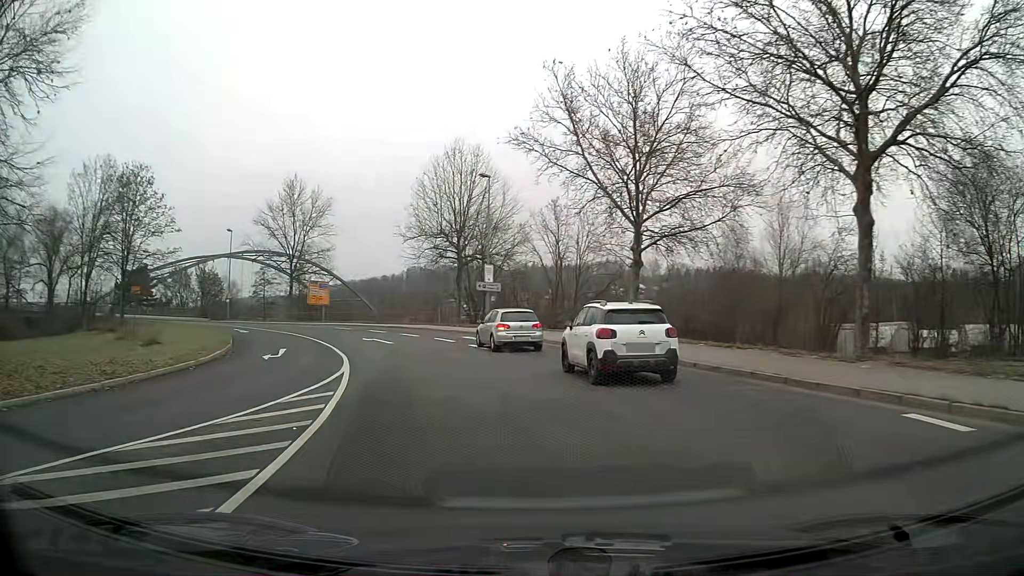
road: primary_link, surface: asphalt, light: Day
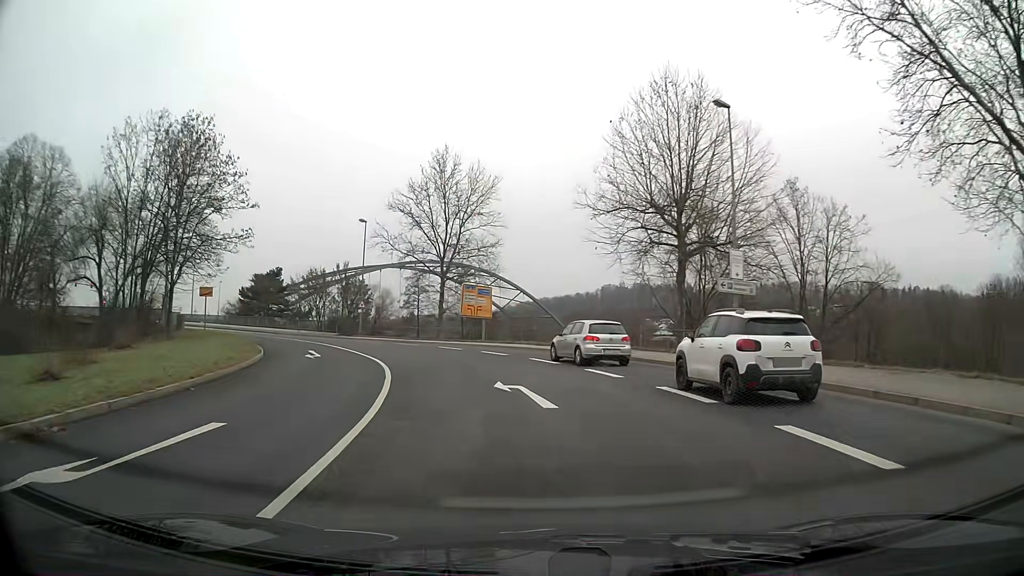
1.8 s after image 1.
(-2.8, +18.5) m; -16°
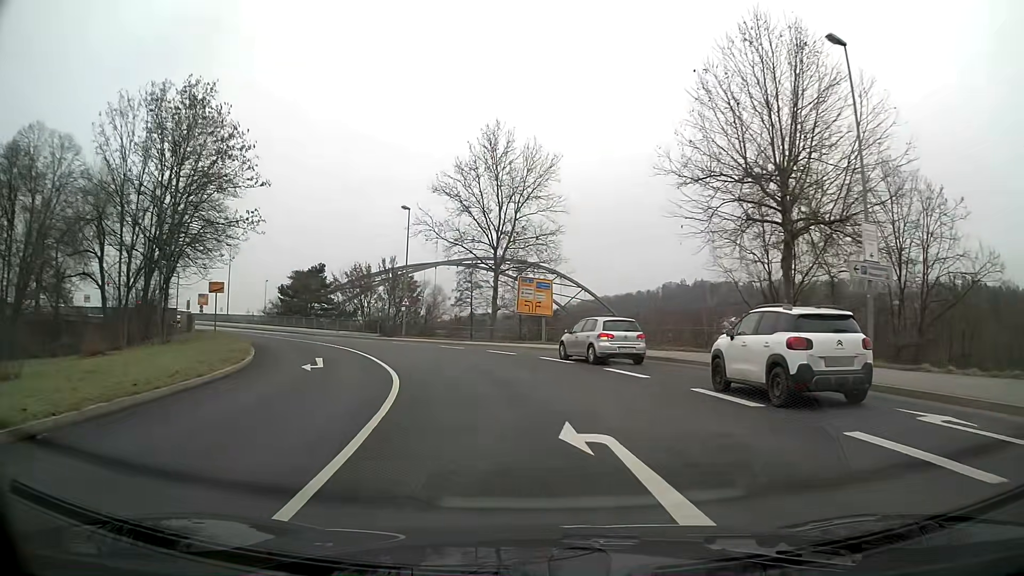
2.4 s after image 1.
(-0.3, +6.7) m; -5°
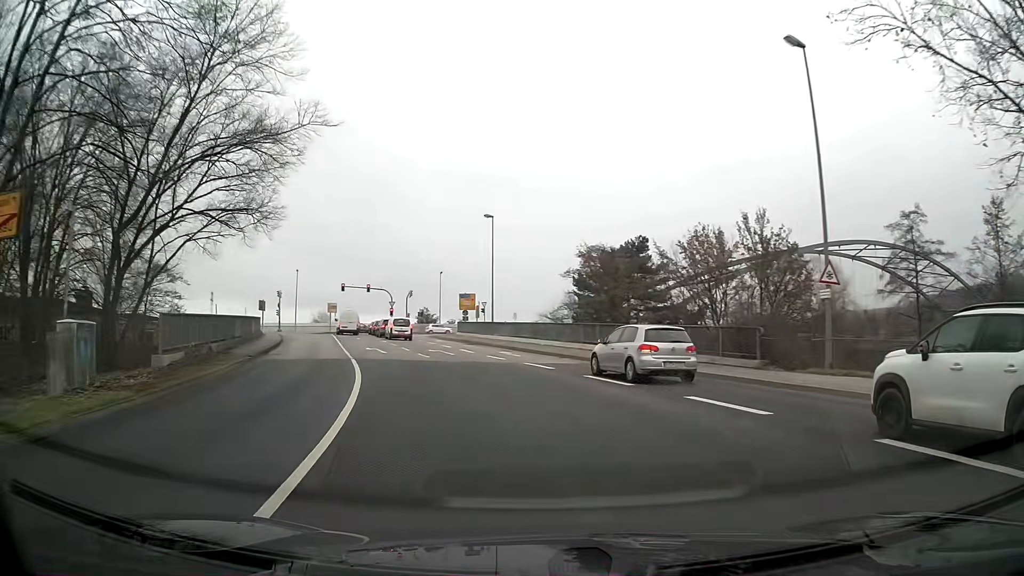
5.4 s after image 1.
(-7.9, +31.8) m; -30°
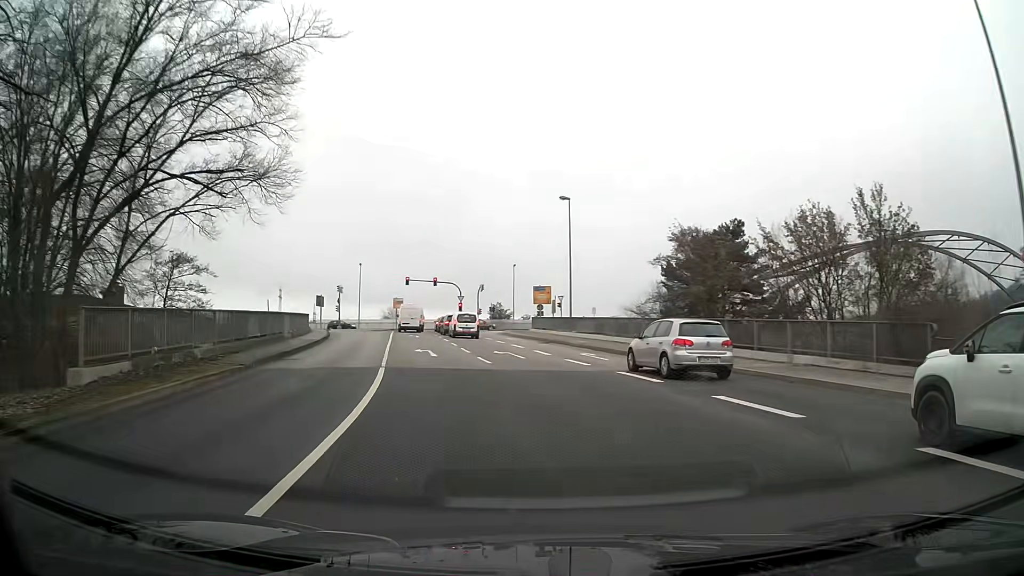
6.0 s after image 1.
(-0.3, +6.3) m; -6°
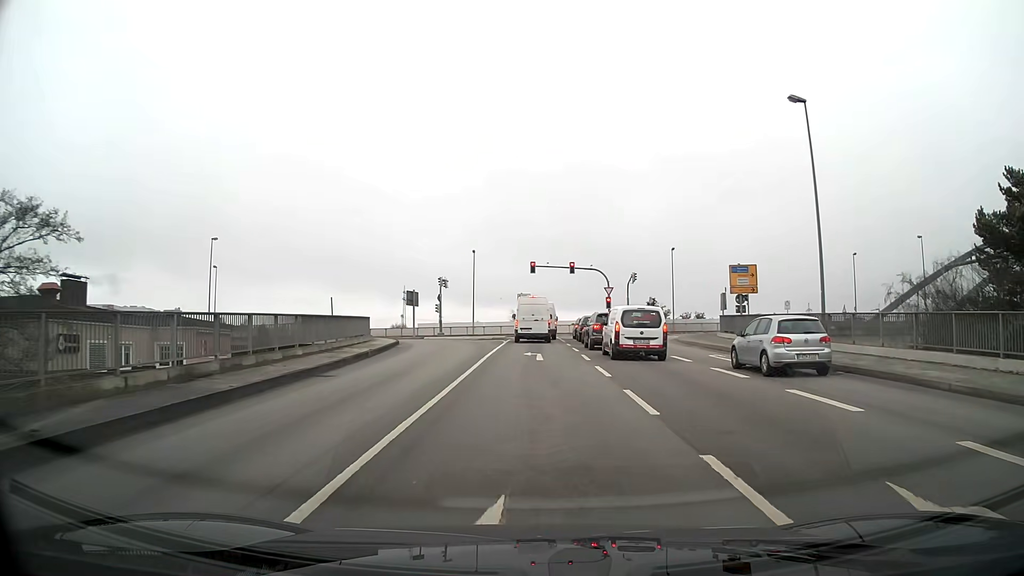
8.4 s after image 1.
(-2.6, +22.9) m; -10°
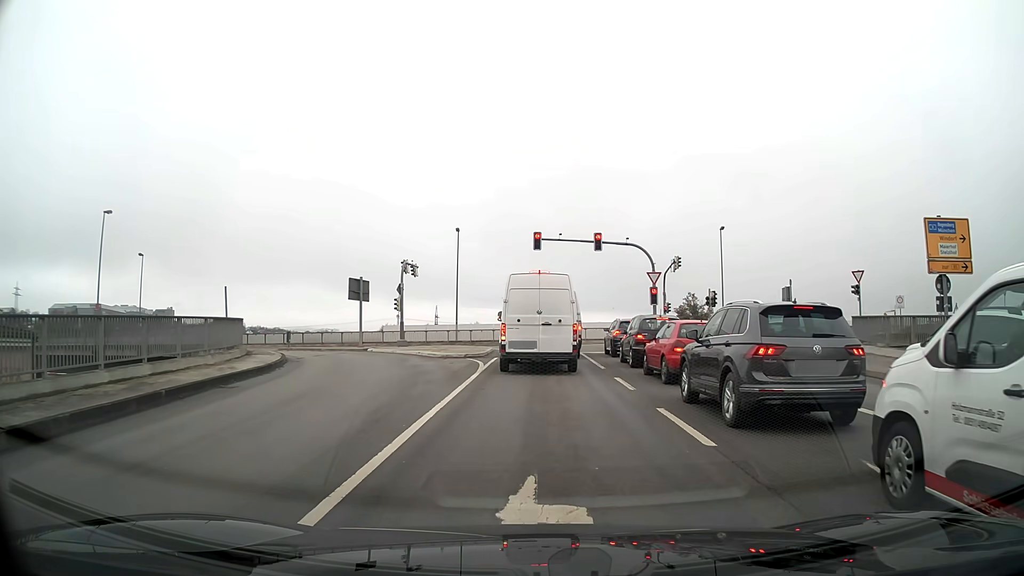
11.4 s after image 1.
(-0.1, +19.7) m; 0°
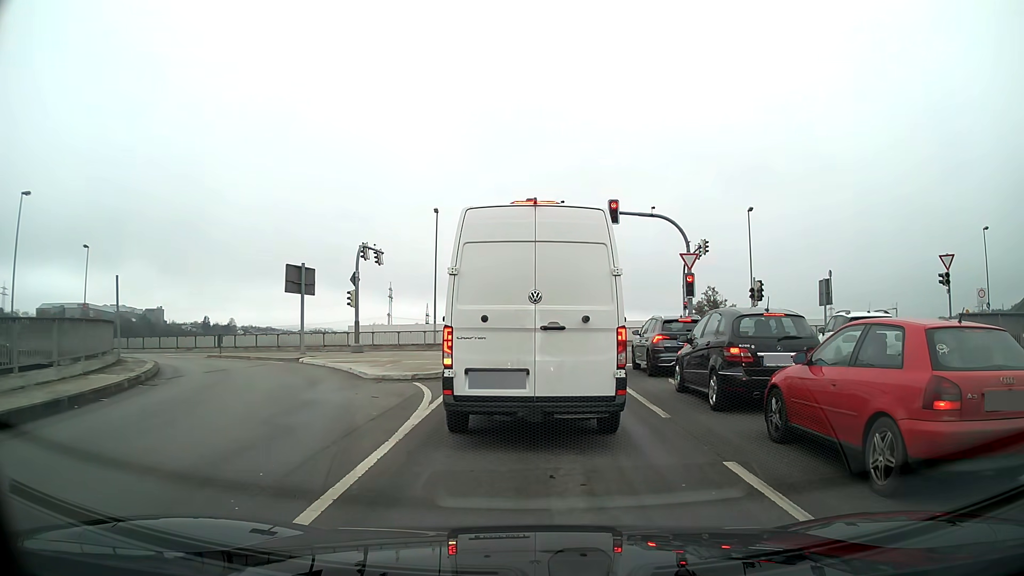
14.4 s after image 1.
(0.0, +9.6) m; 0°
(0, +10) (0, +20) (-1, +30) (-7, +38) (-16, +42) (-26, +44) (-36, +45) (-46, +46) (-56, +48) (-65, +49) m
